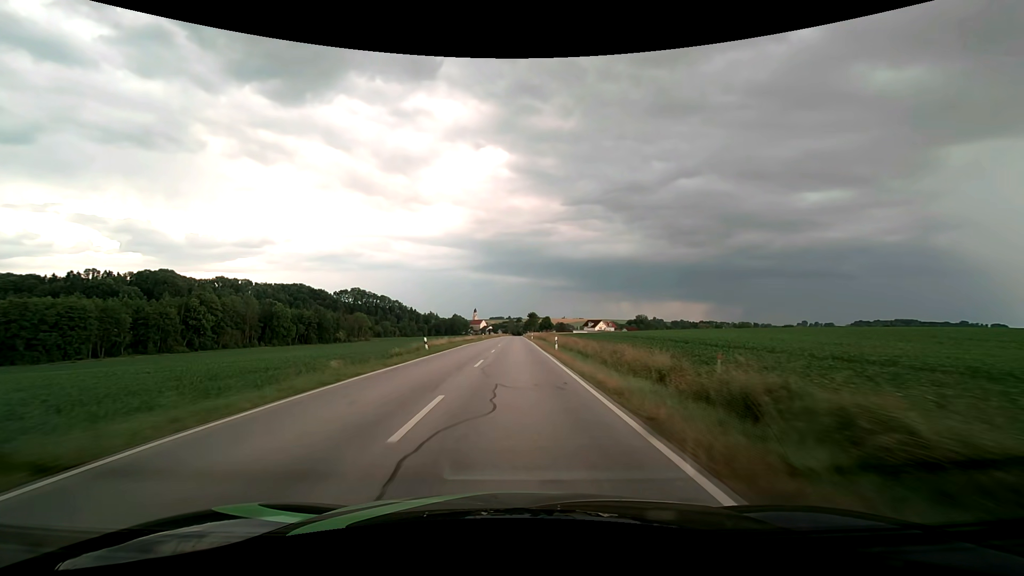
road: secondary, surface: asphalt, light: Day
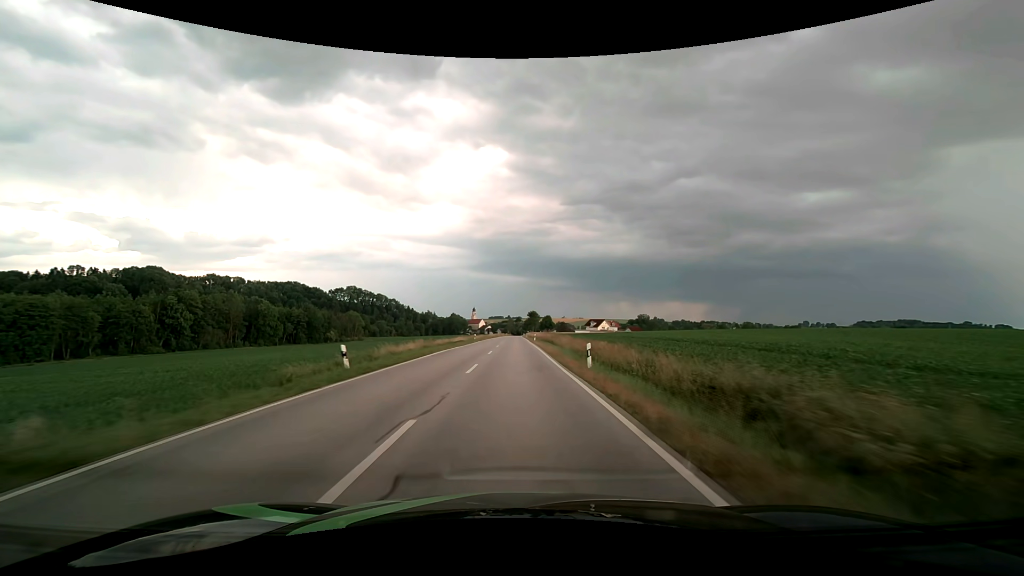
(0.0, +14.5) m; 0°
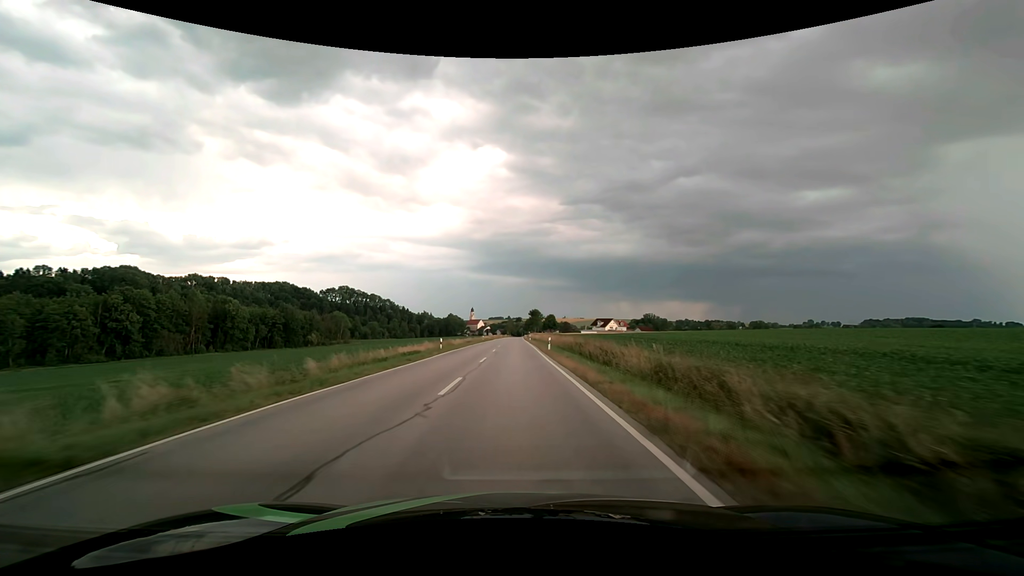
(0.0, +29.1) m; 0°
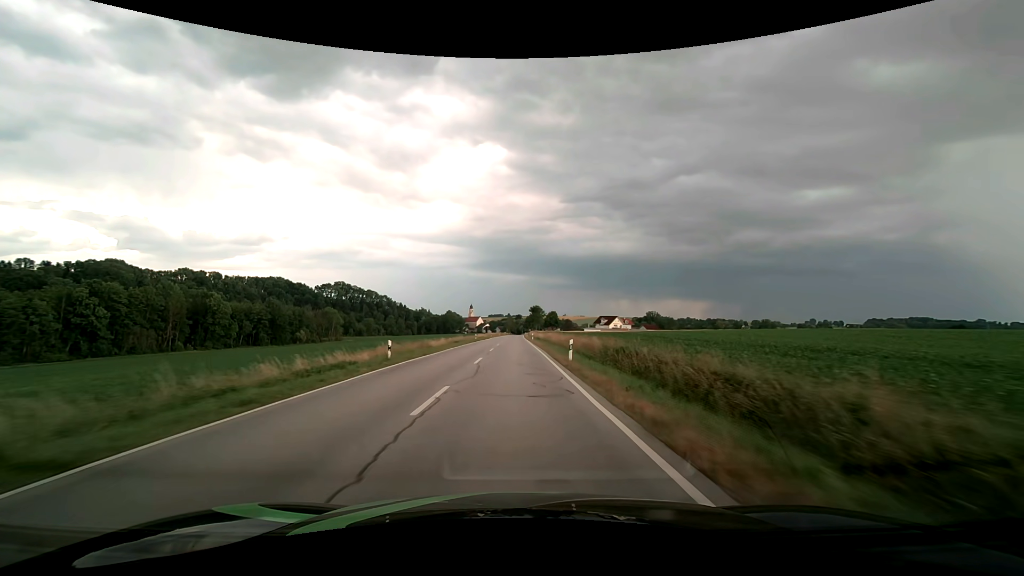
(0.0, +14.5) m; 0°
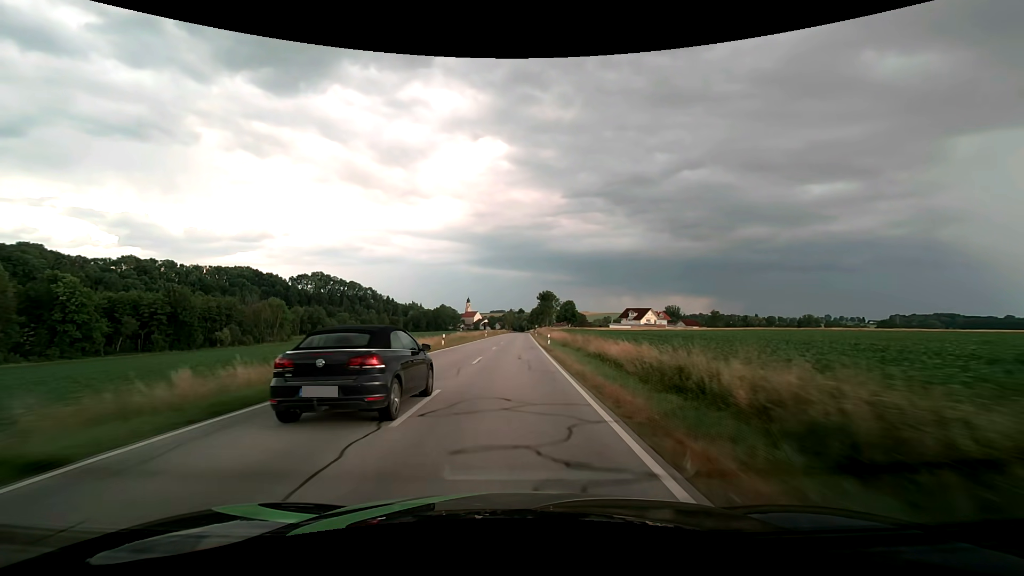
(+0.1, +72.9) m; 0°
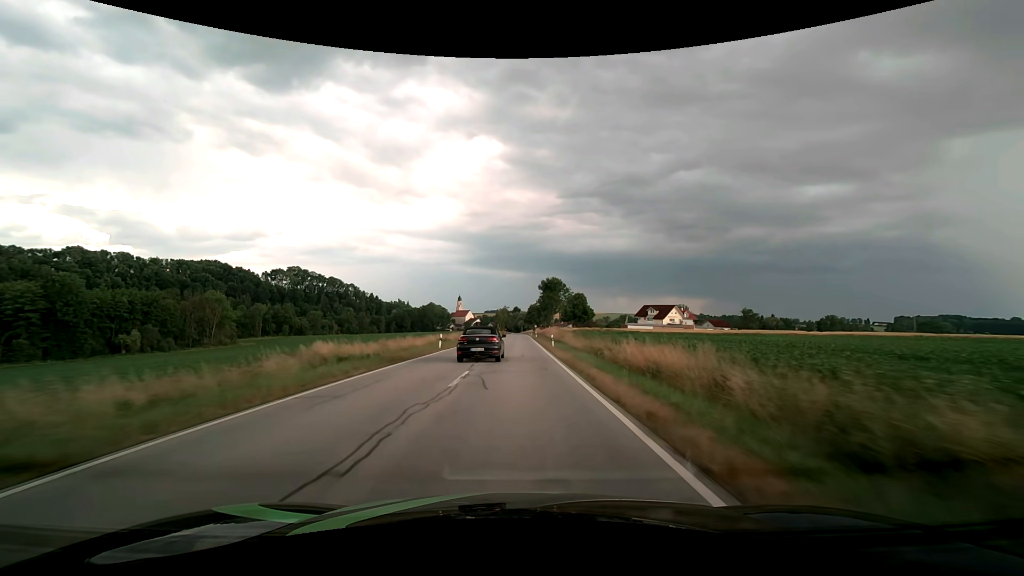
(+0.2, +43.5) m; +1°
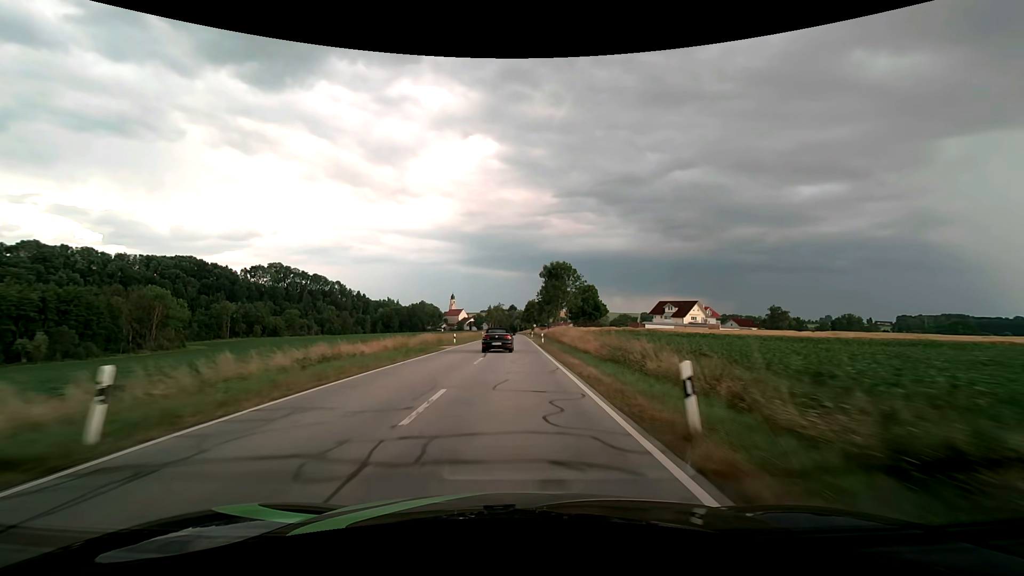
(+0.2, +28.3) m; +1°
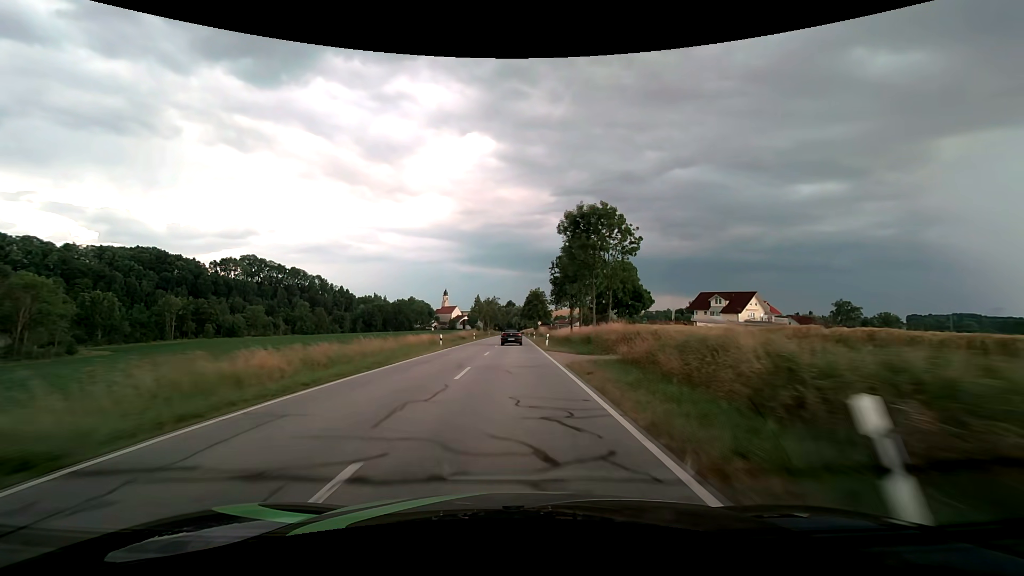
(0.0, +41.8) m; 0°
(0, +10) (0, +20) (0, +30) (0, +40) (0, +50) (0, +60) (0, +70) (0, +80) (0, +90) (0, +100) m
